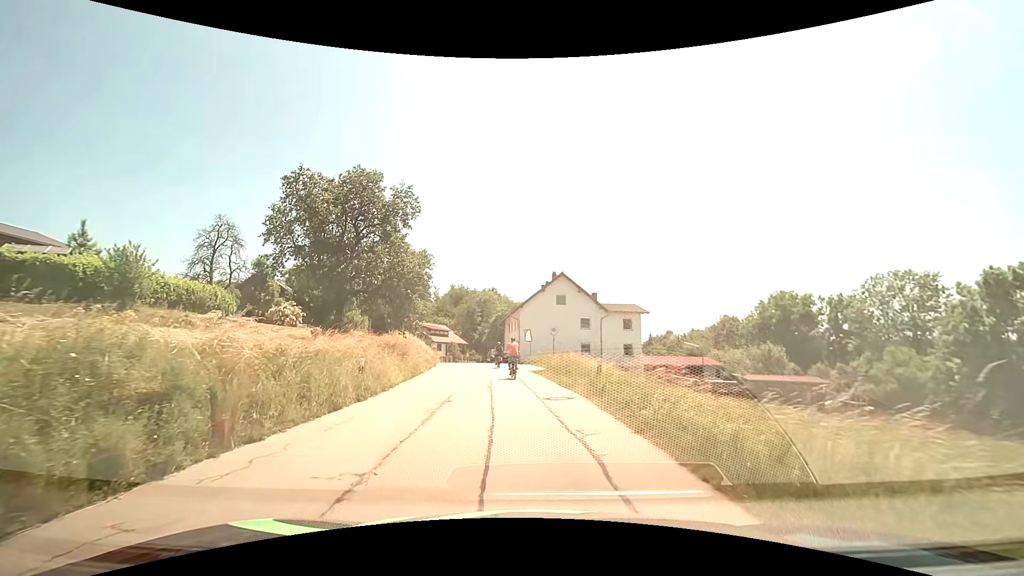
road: tertiary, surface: asphalt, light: Day
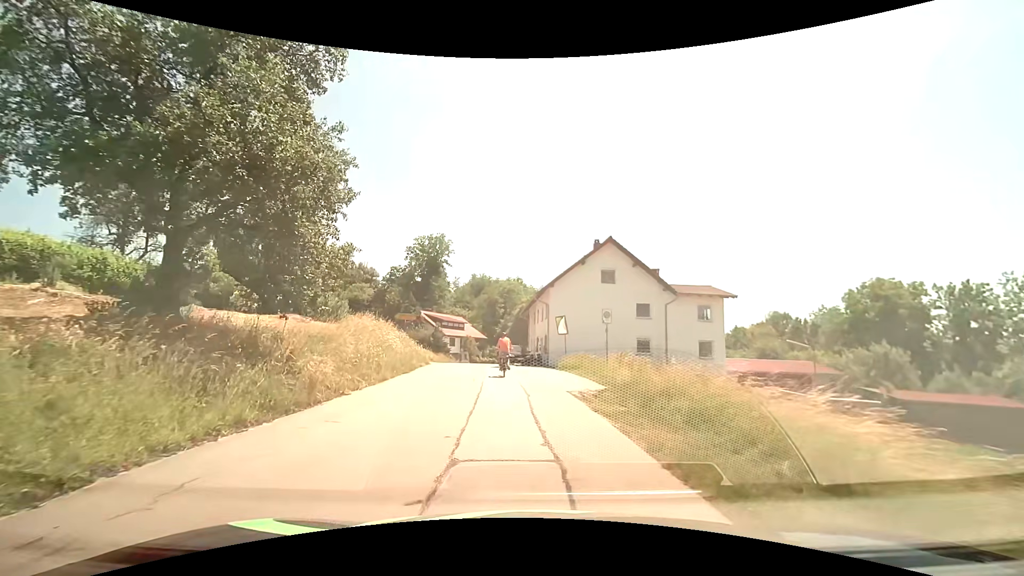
(-0.4, +15.7) m; -2°
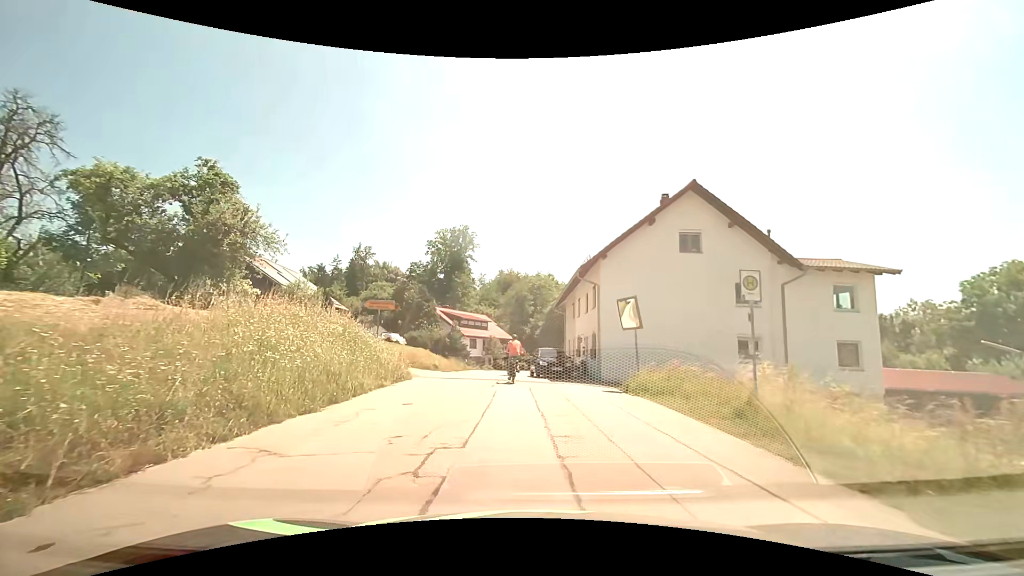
(-0.6, +12.6) m; -5°
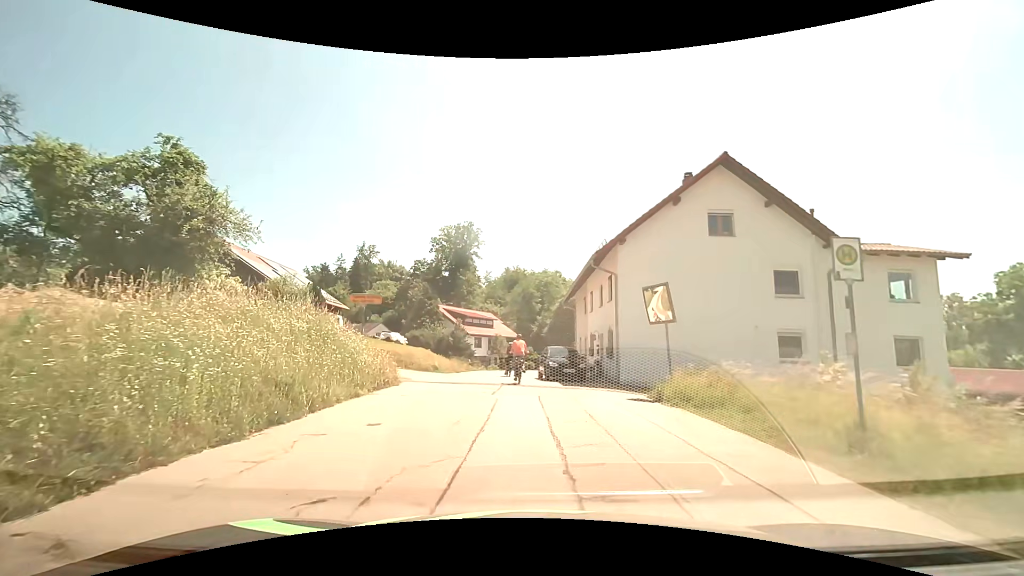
(0.0, +3.0) m; 0°
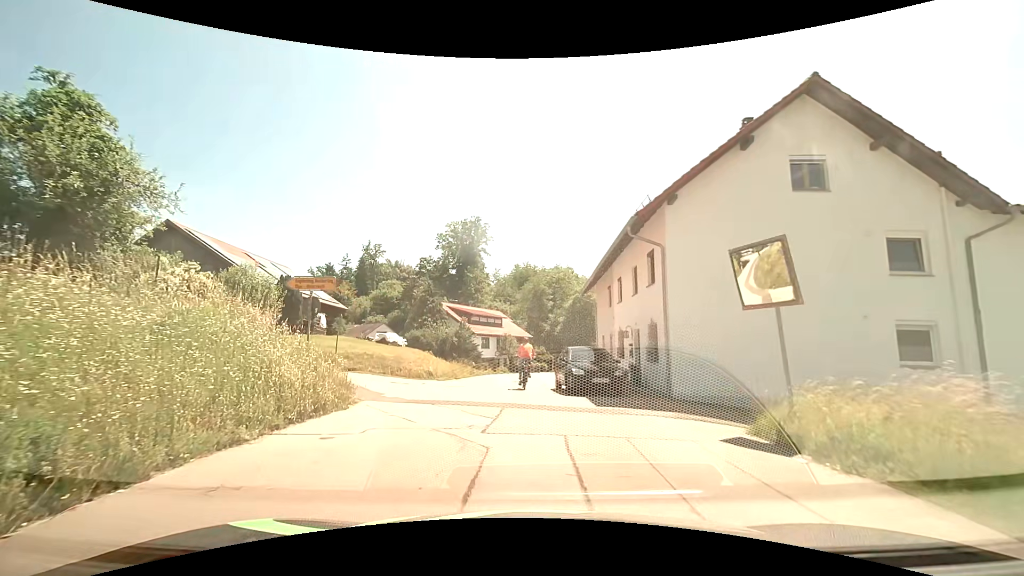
(-0.1, +5.8) m; -2°
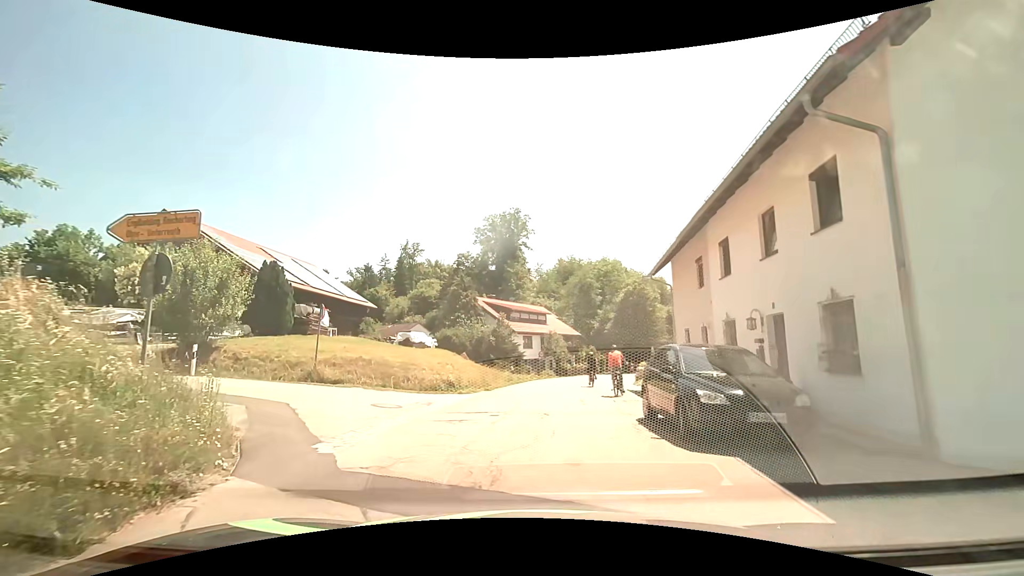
(-0.2, +7.7) m; -5°
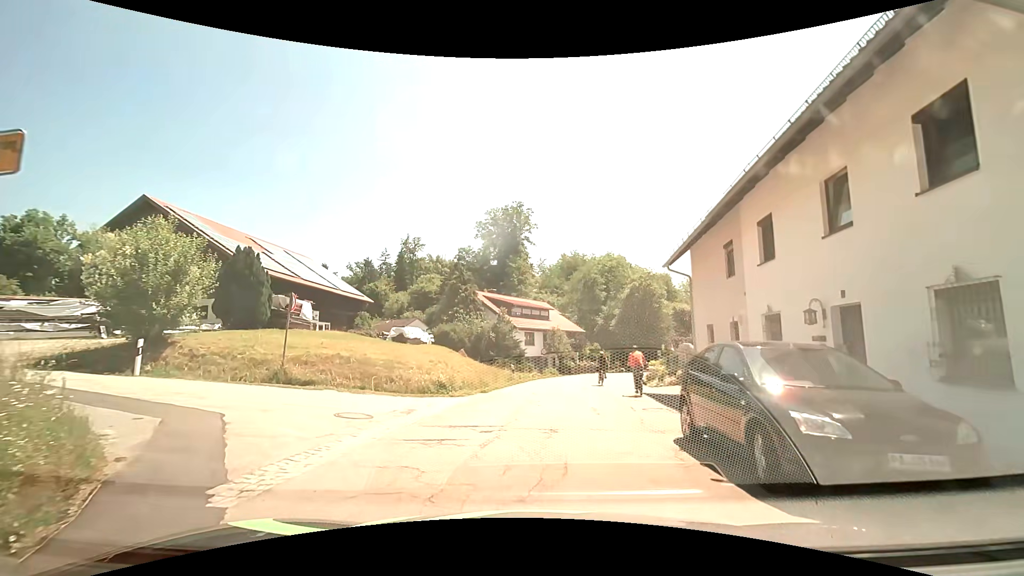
(0.0, +2.5) m; +1°
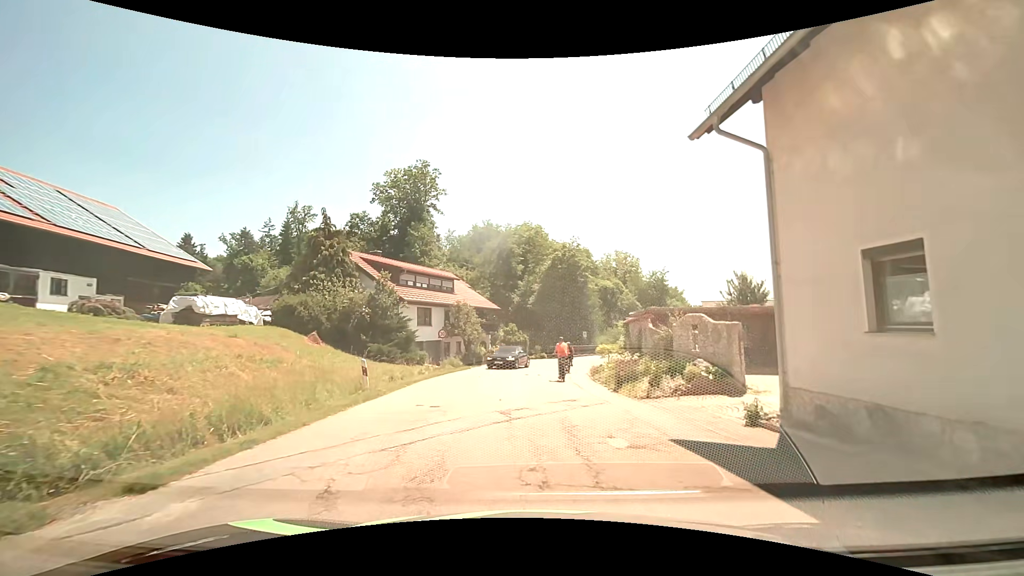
(+0.5, +13.9) m; +9°
(0, +10) (+1, +20) (+2, +30) (+3, +40) (+7, +49) (+11, +58) (+16, +67) (+21, +76) (+25, +85) (+29, +94) m
